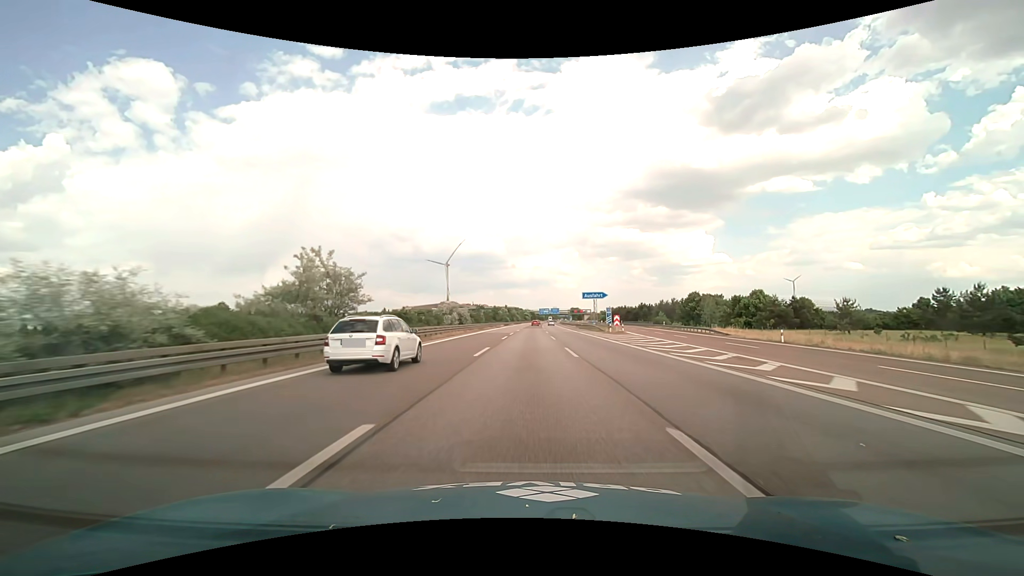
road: motorway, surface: asphalt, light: Day
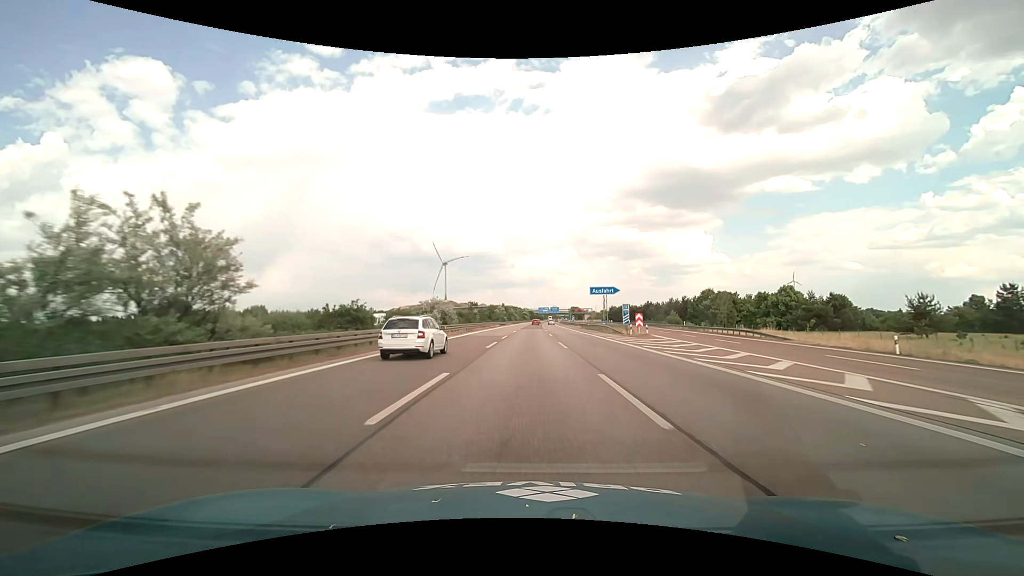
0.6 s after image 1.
(0.0, +12.5) m; 0°
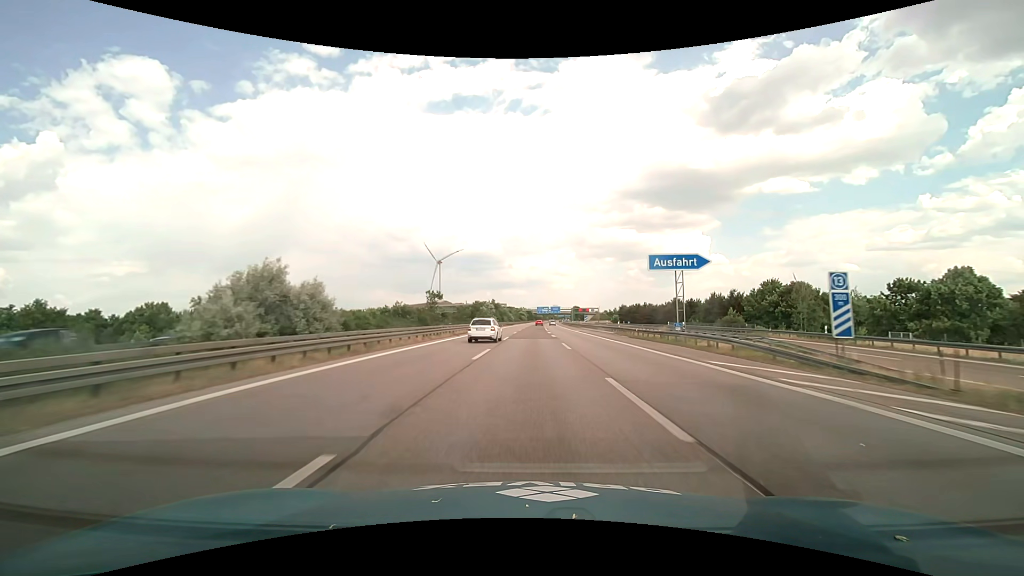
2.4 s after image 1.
(+0.1, +37.4) m; 0°
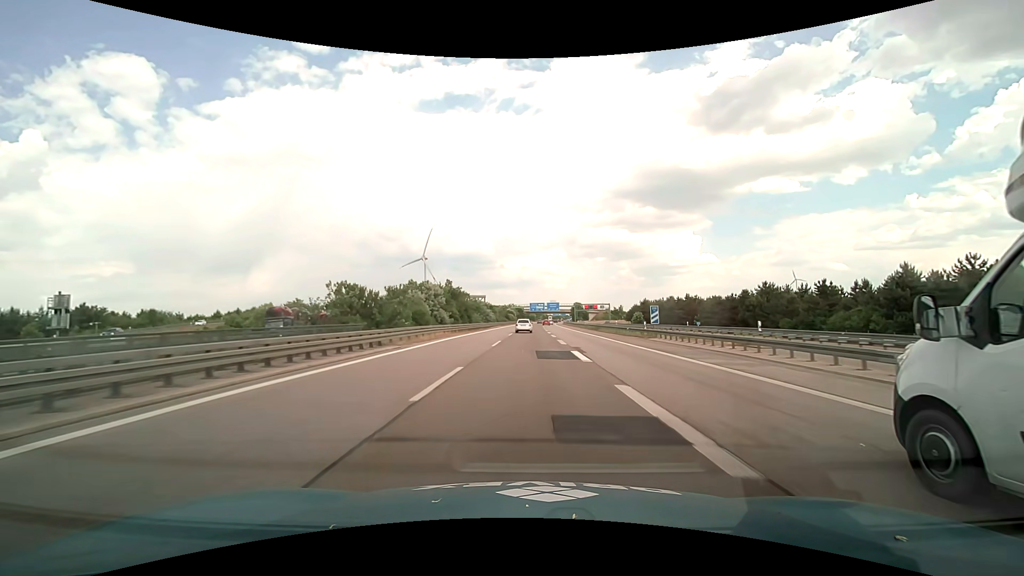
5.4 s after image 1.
(+0.4, +62.4) m; +1°
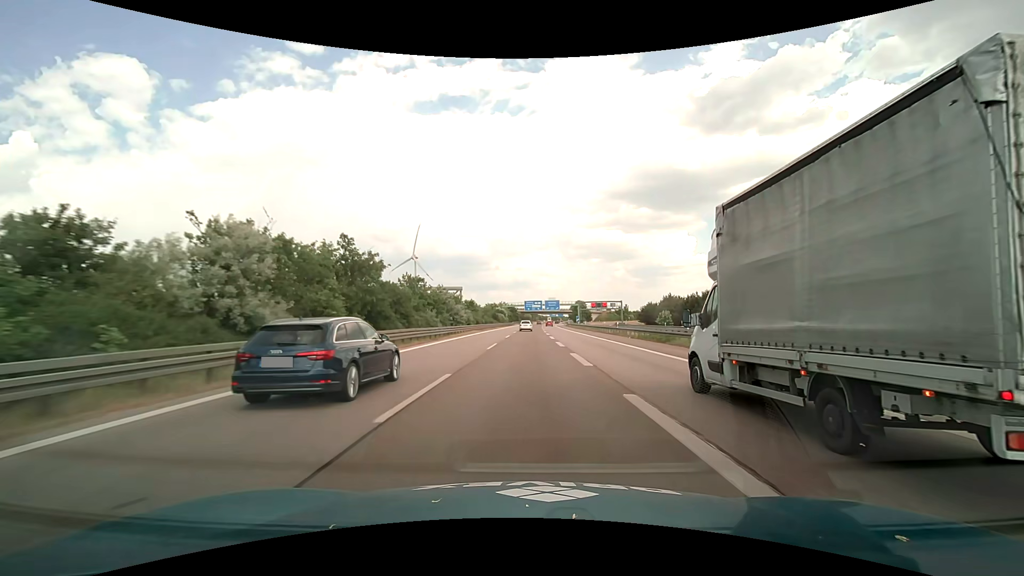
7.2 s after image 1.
(+0.2, +37.5) m; +1°
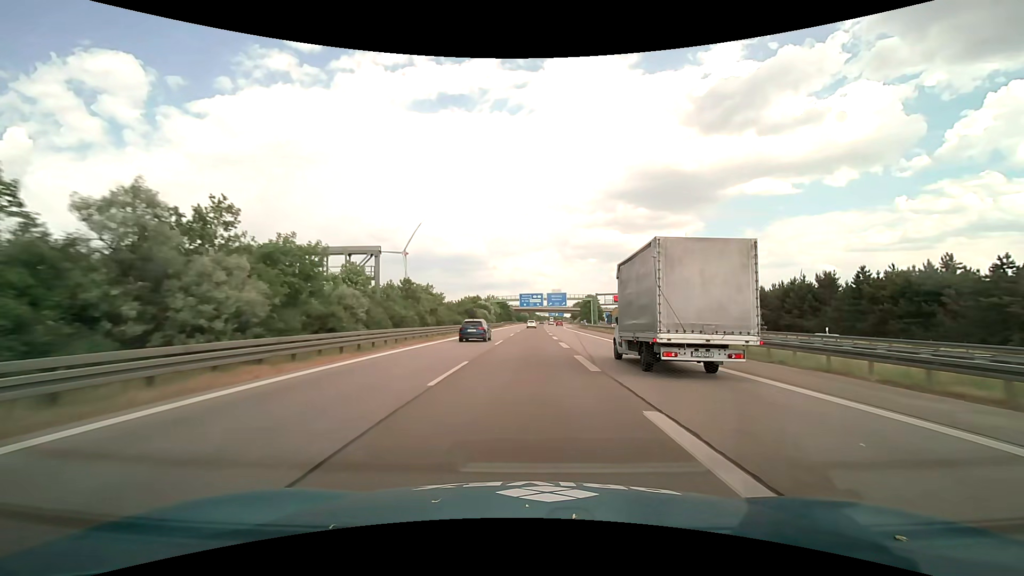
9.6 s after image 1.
(+0.2, +50.0) m; 0°
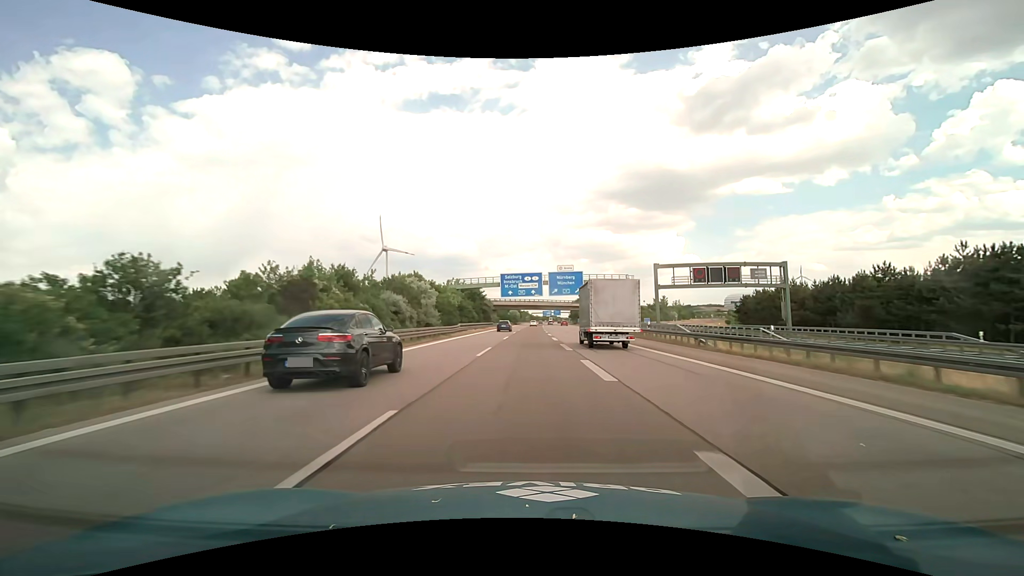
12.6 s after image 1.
(+0.8, +62.6) m; +1°
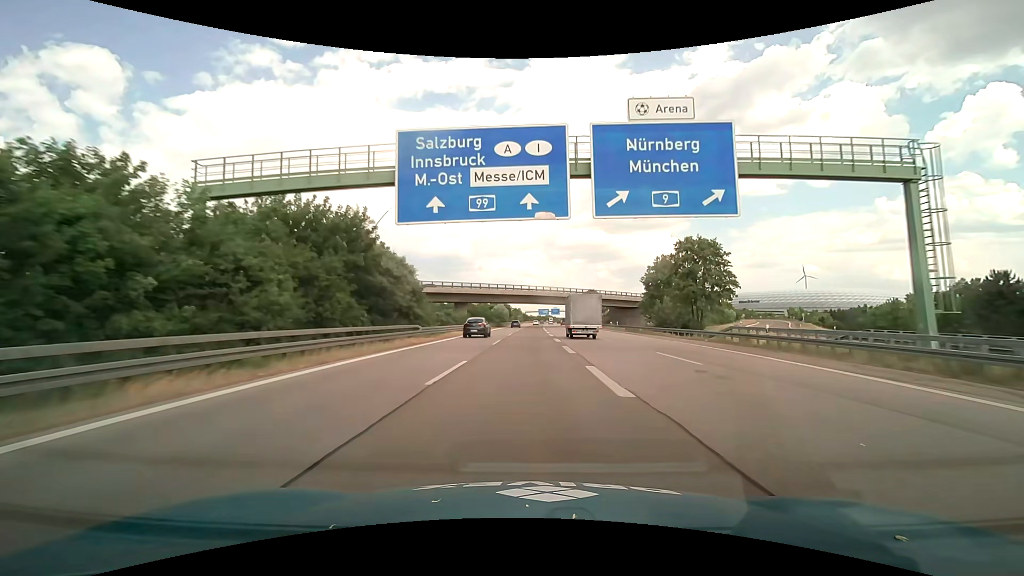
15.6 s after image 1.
(+0.5, +62.6) m; +1°
(0, +10) (0, +20) (0, +30) (0, +40) (0, +50) (0, +60) (0, +70) (+1, +80) (+1, +90) (+1, +100) m
